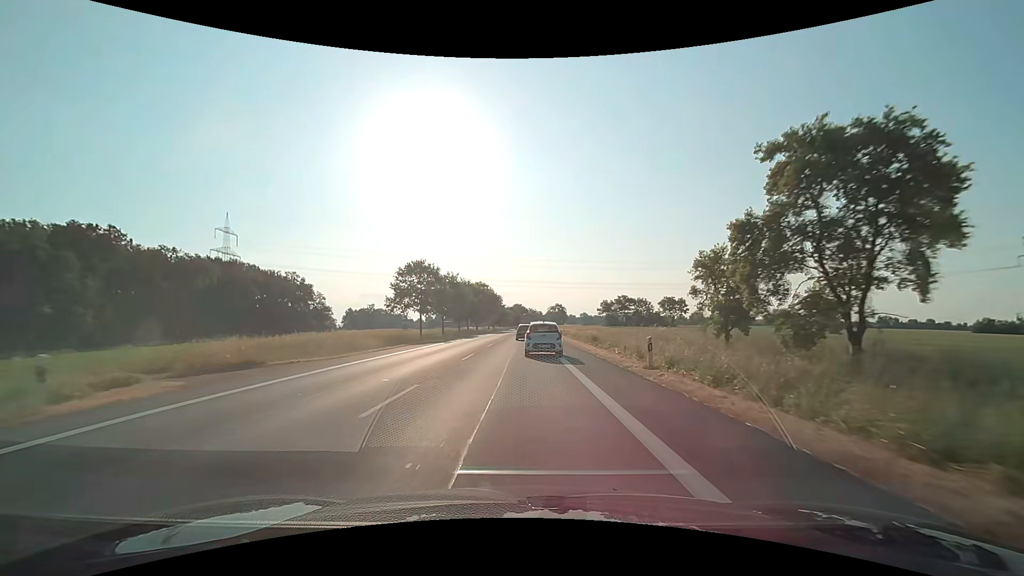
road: primary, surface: asphalt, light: Day
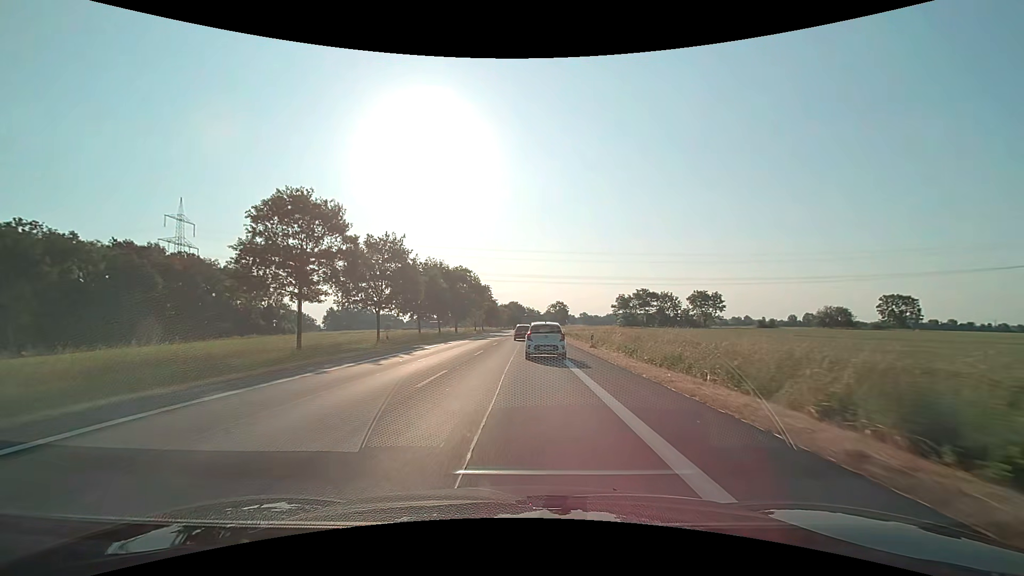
(0.0, +32.4) m; 0°
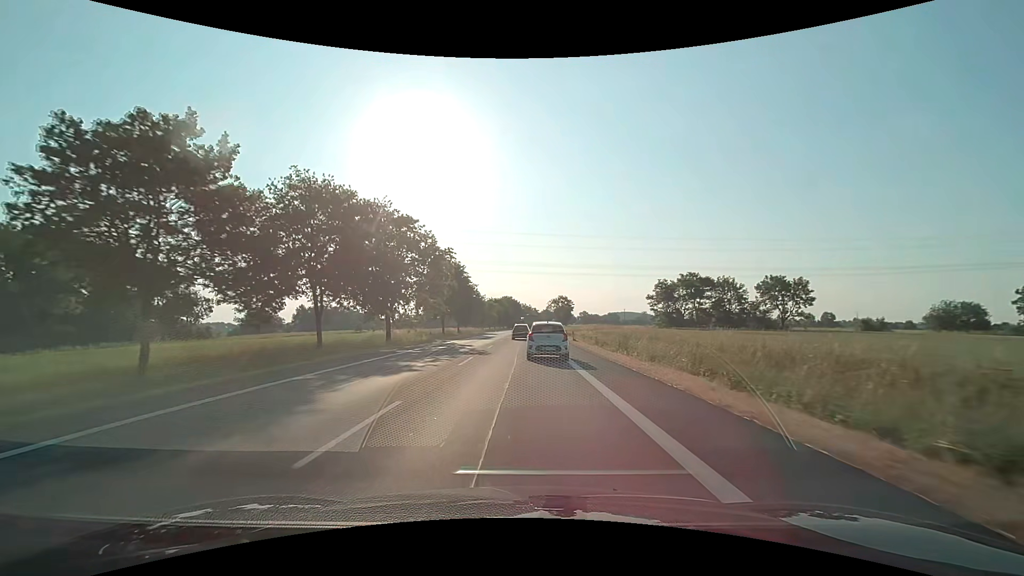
(+0.1, +42.1) m; +1°
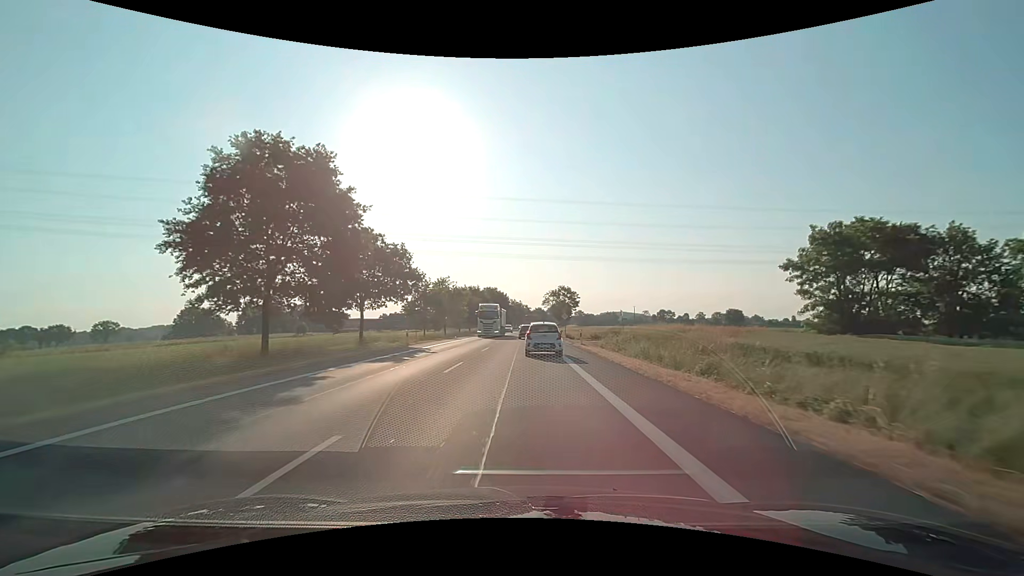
(+0.3, +50.6) m; +1°
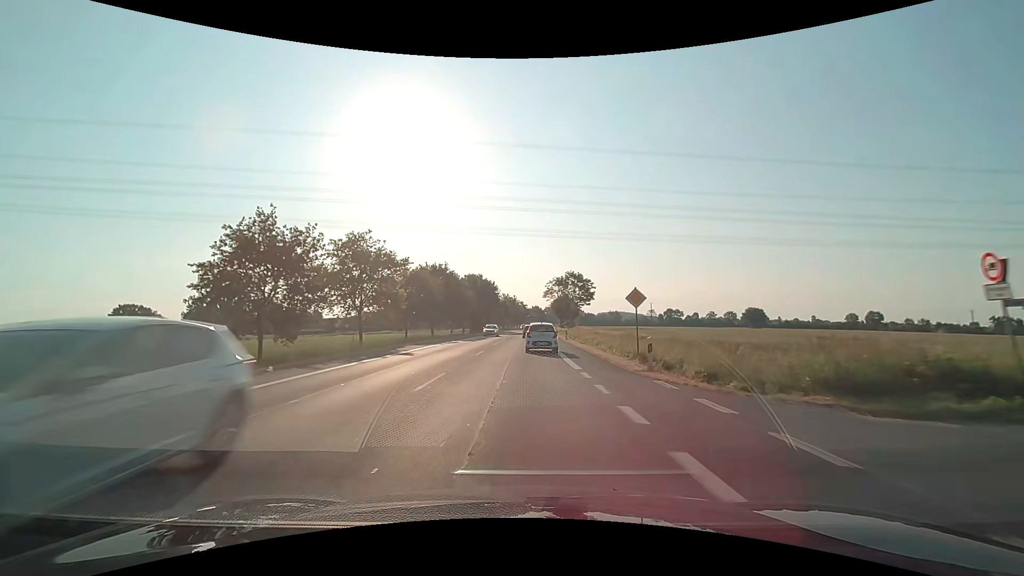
(+0.2, +40.1) m; 0°
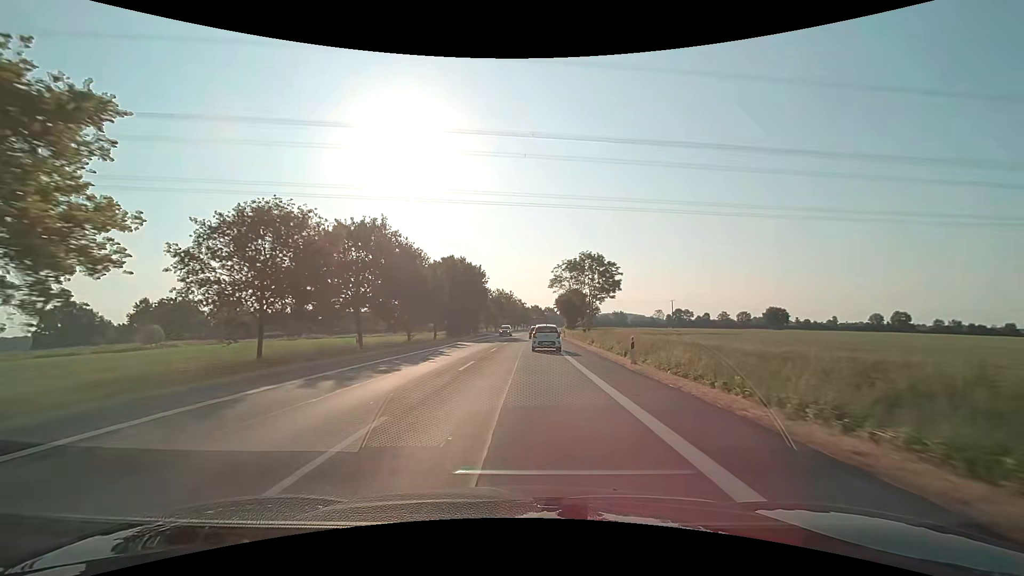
(+0.1, +30.8) m; 0°
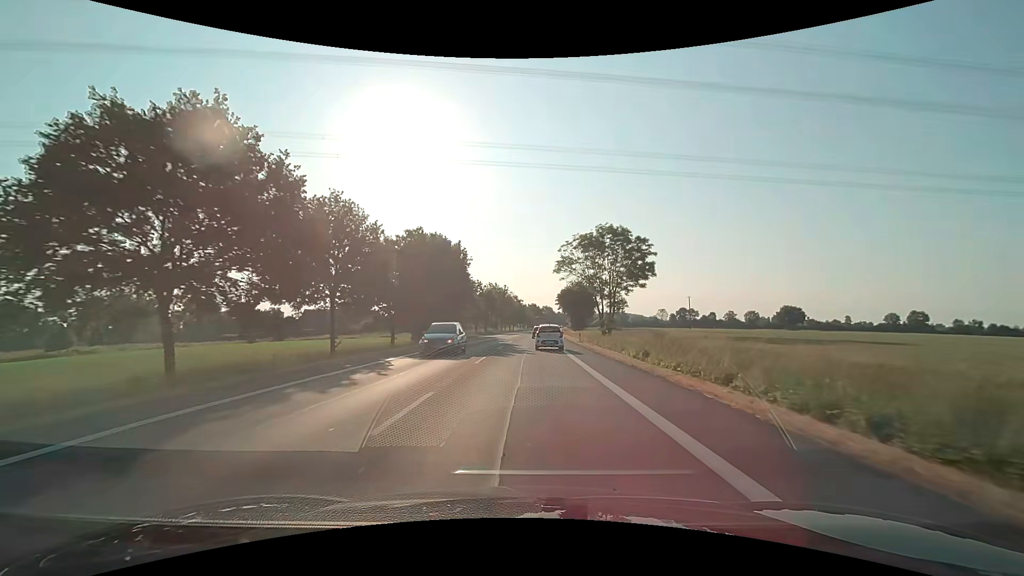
(0.0, +21.3) m; 0°
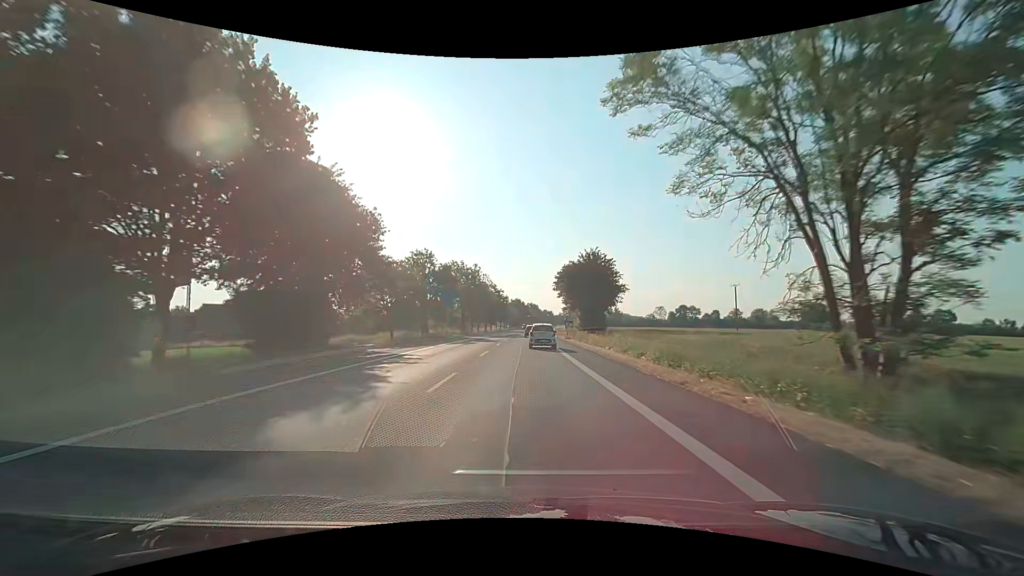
(+0.8, +44.3) m; +2°
(0, +10) (0, +20) (0, +30) (0, +40) (0, +50) (+1, +60) (+1, +70) (+1, +80) (+1, +90) (+1, +100) m
